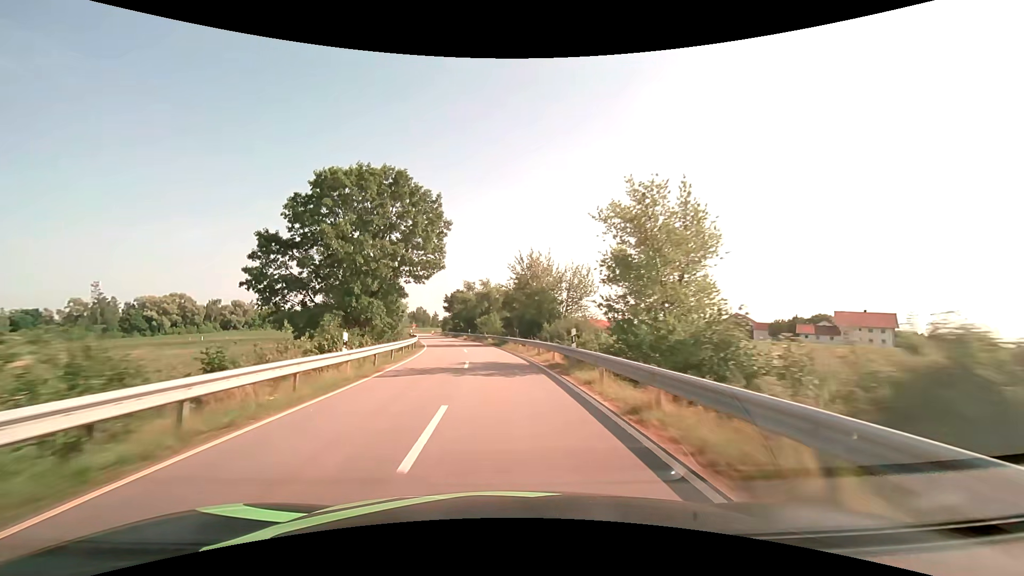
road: tertiary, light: Day
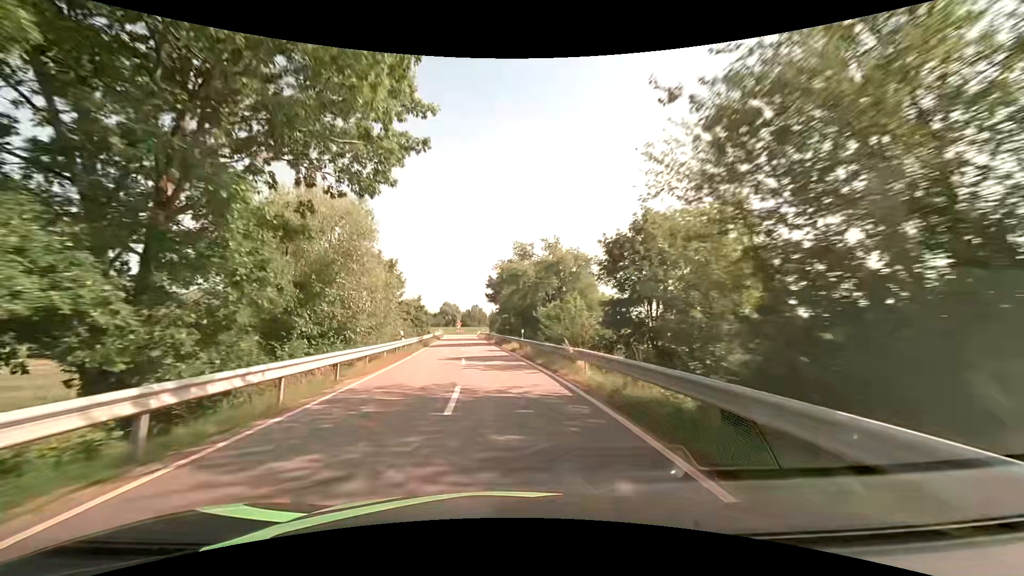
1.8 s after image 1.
(-1.9, +33.4) m; -7°
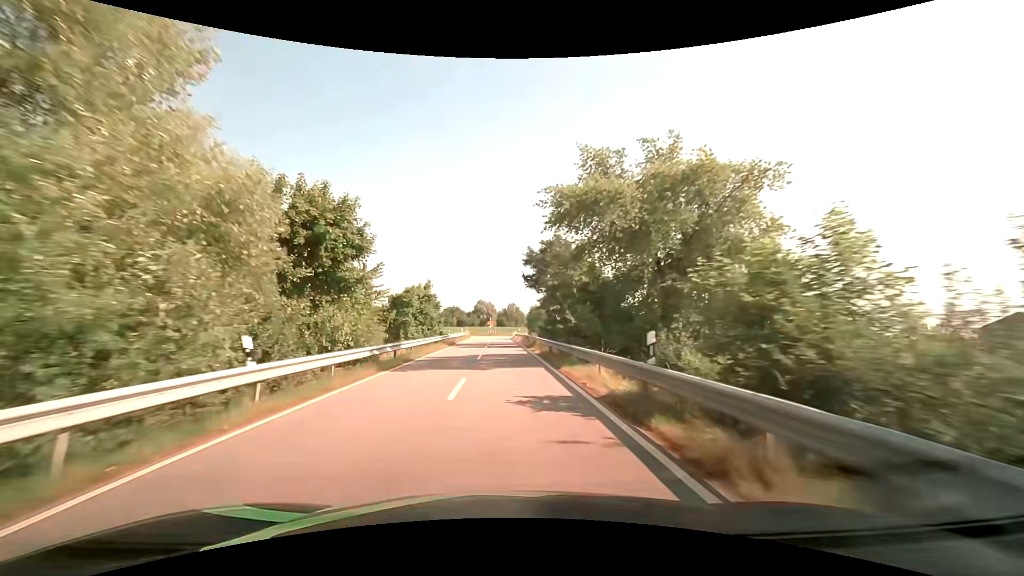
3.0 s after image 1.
(-0.8, +21.2) m; -5°
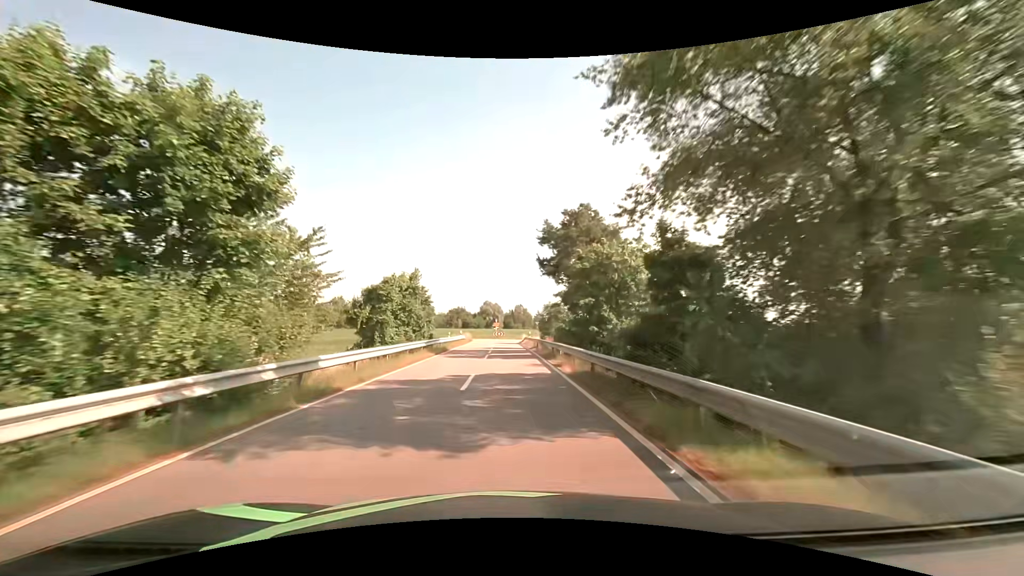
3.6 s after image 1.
(0.0, +10.3) m; -1°
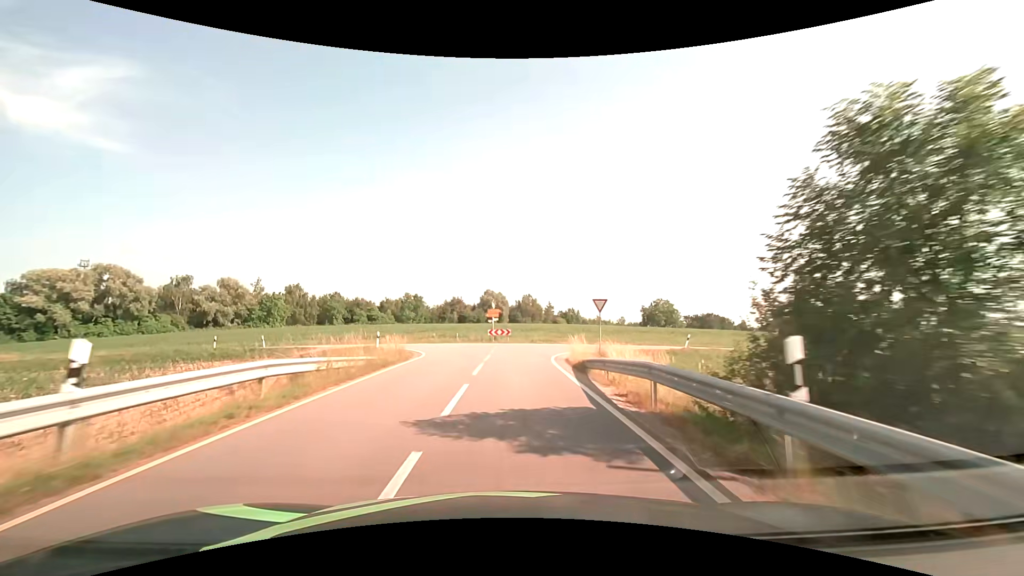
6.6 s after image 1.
(-0.2, +45.3) m; 0°
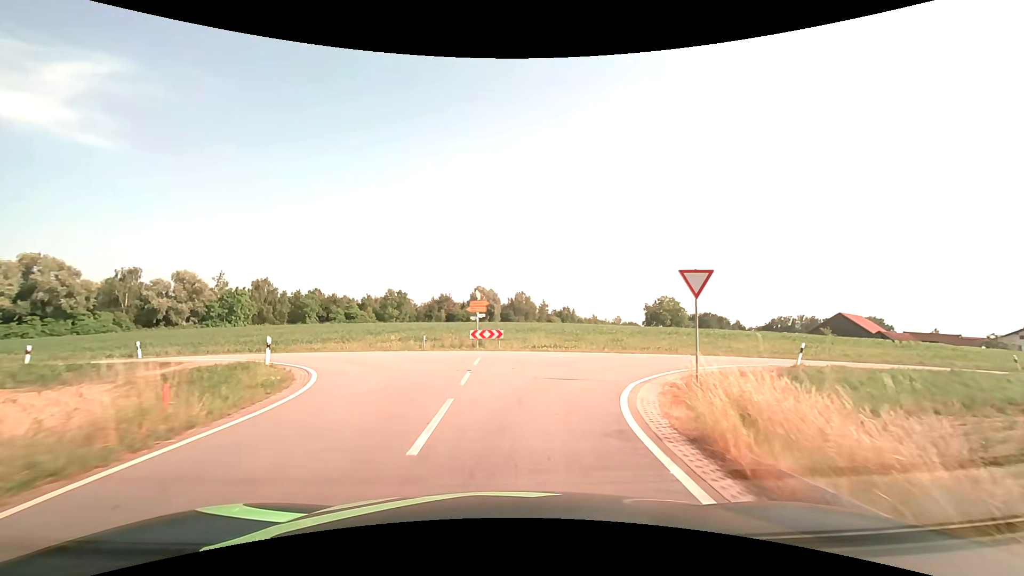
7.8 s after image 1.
(0.0, +13.7) m; 0°
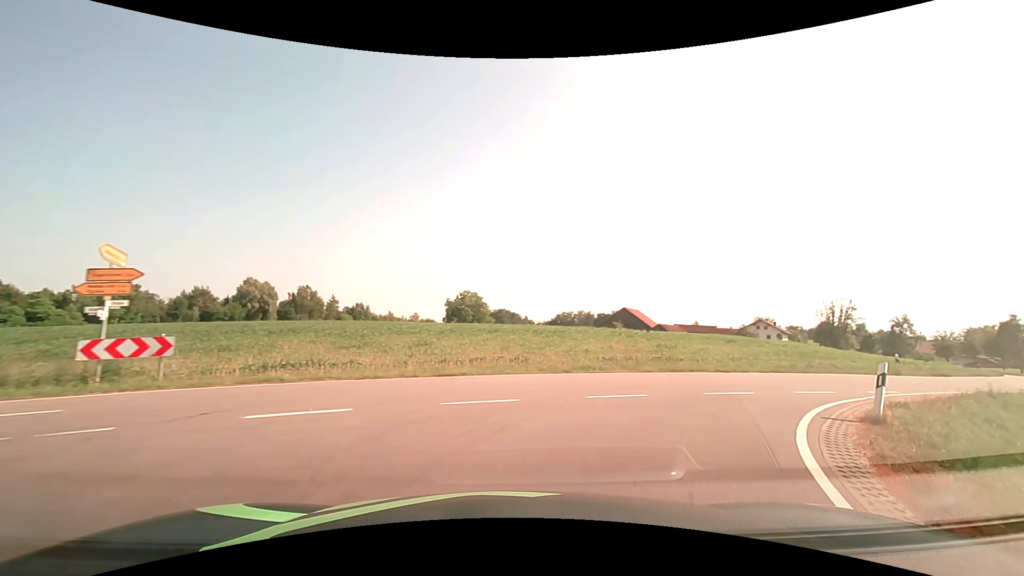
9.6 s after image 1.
(+1.9, +14.6) m; +23°
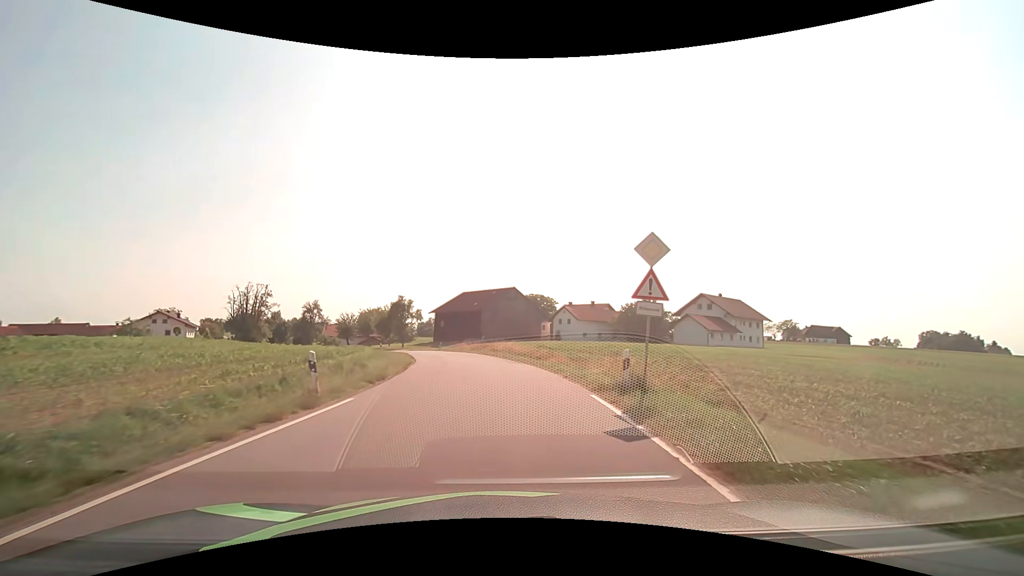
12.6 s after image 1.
(+12.1, +18.2) m; +61°
(0, +10) (0, +20) (-1, +30) (-3, +40) (-6, +49) (-9, +59) (-13, +68) (-18, +77) (-23, +85) (-28, +94) m
